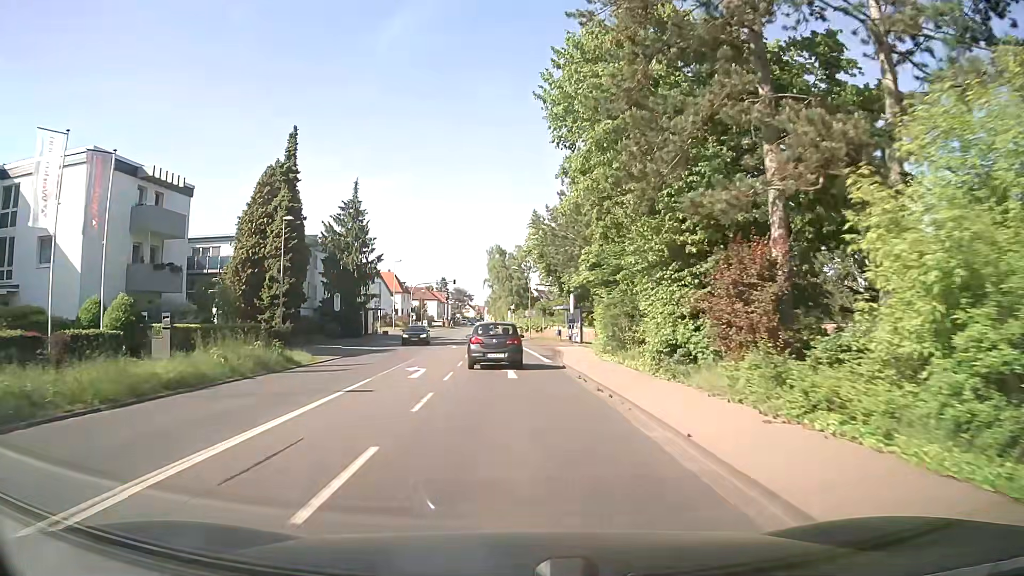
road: secondary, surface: asphalt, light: Day
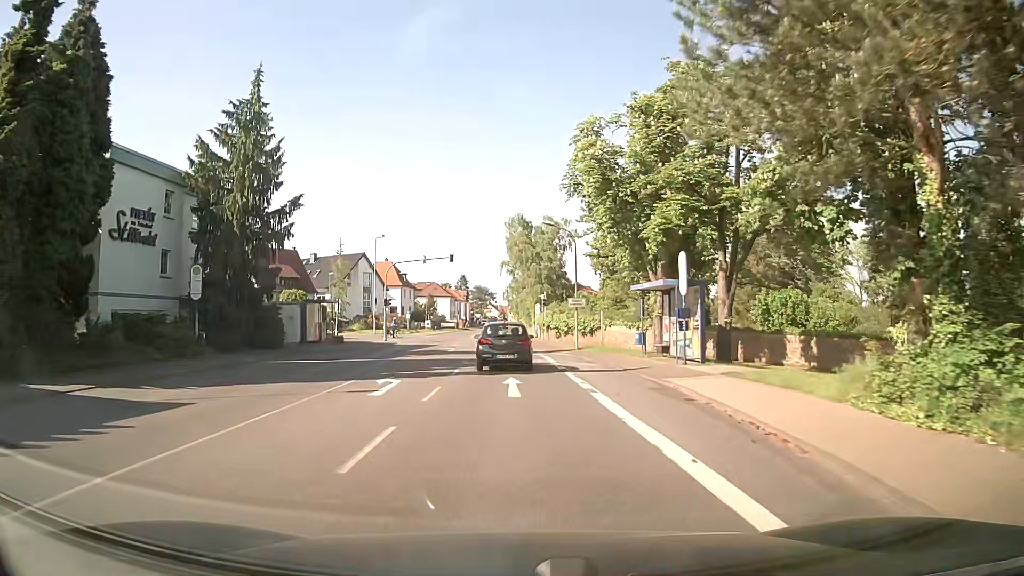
(-0.8, +28.7) m; -3°
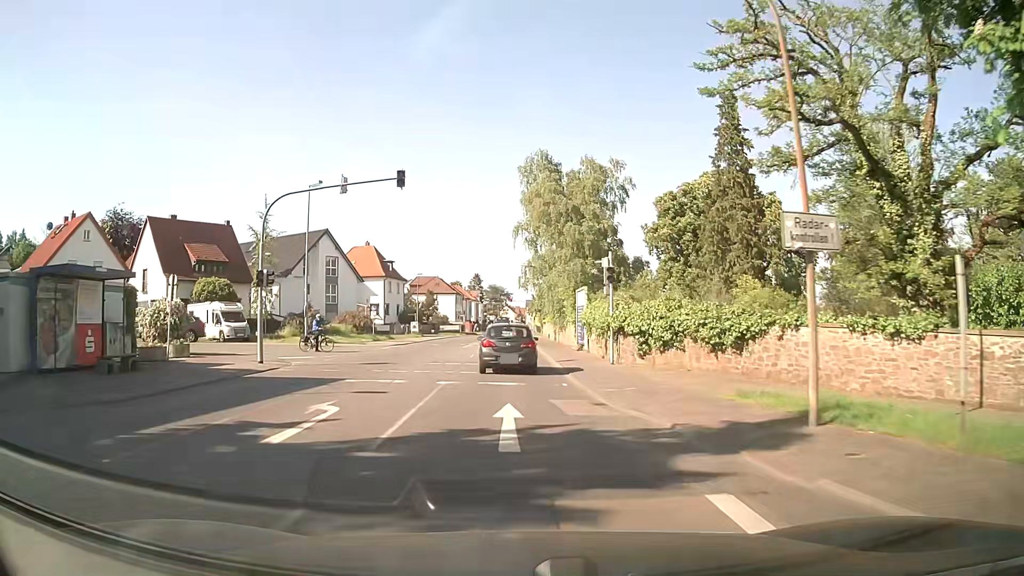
(-0.2, +28.3) m; -2°
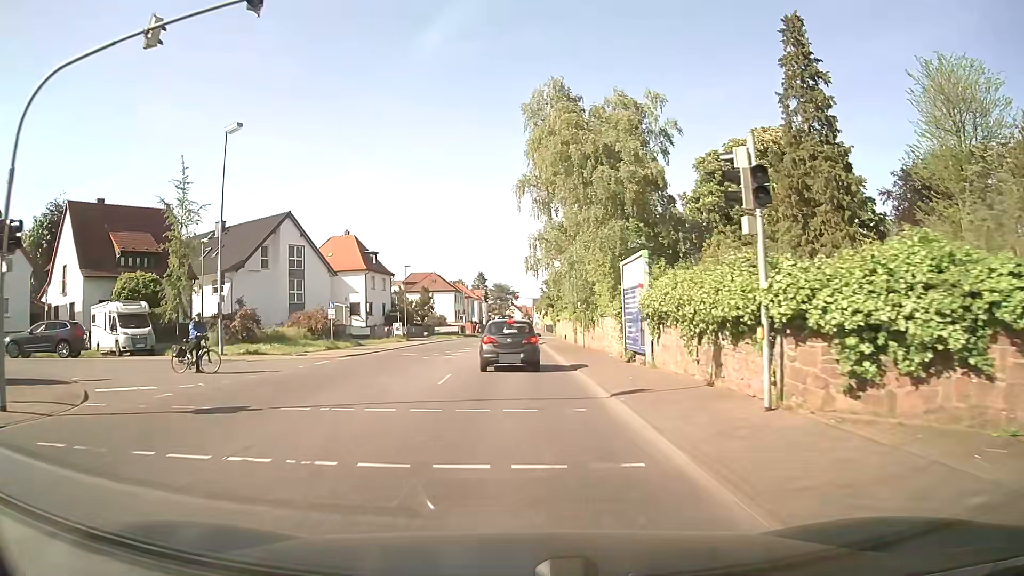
(0.0, +13.8) m; 0°
